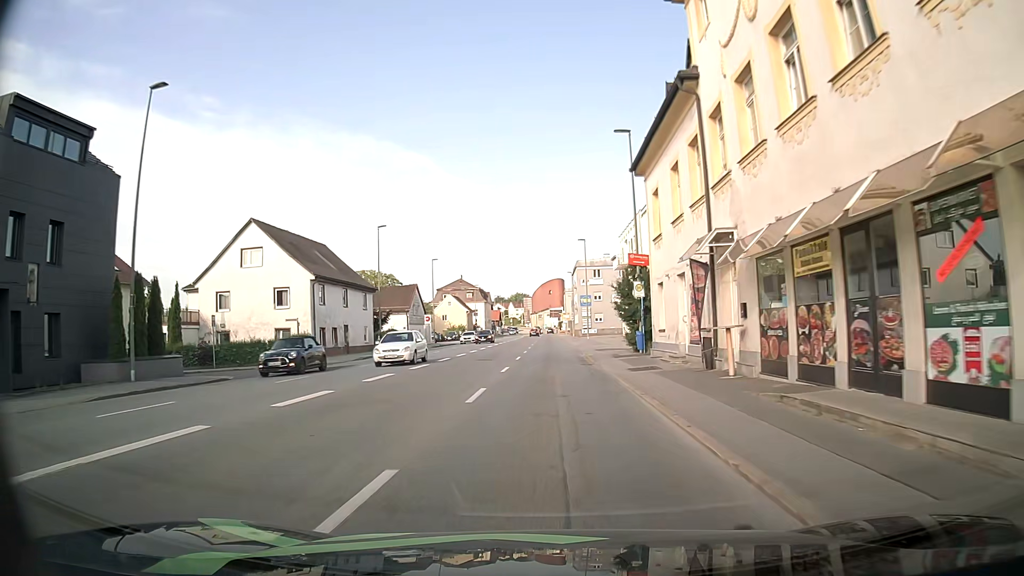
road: tertiary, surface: asphalt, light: Day
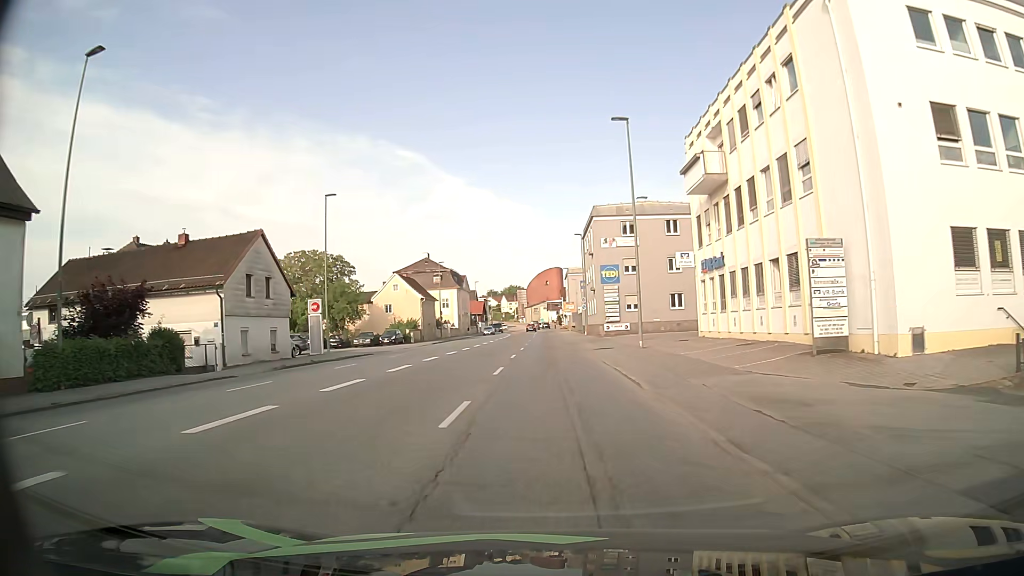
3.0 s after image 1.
(0.0, +39.7) m; +1°
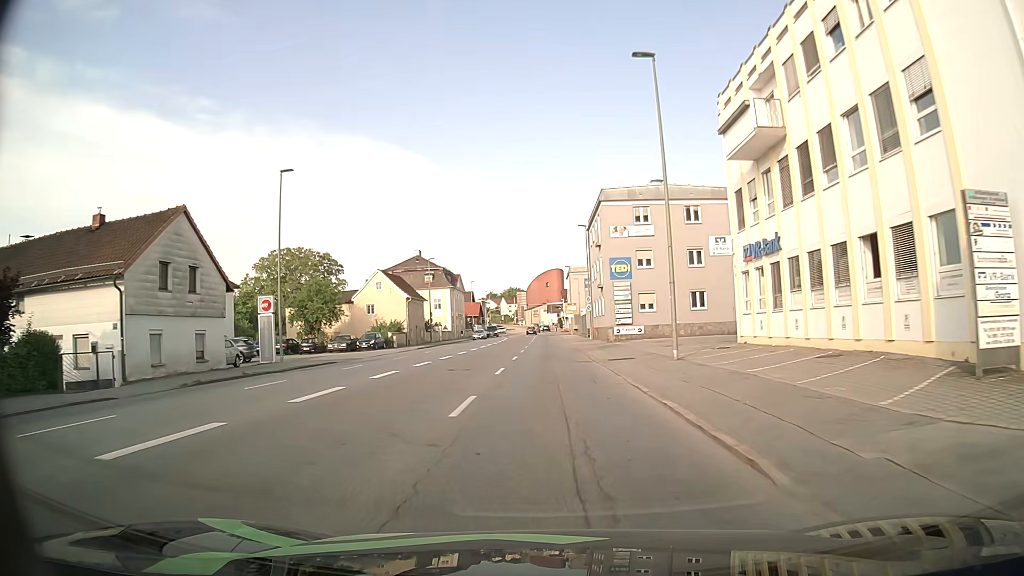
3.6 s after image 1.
(0.0, +7.9) m; 0°
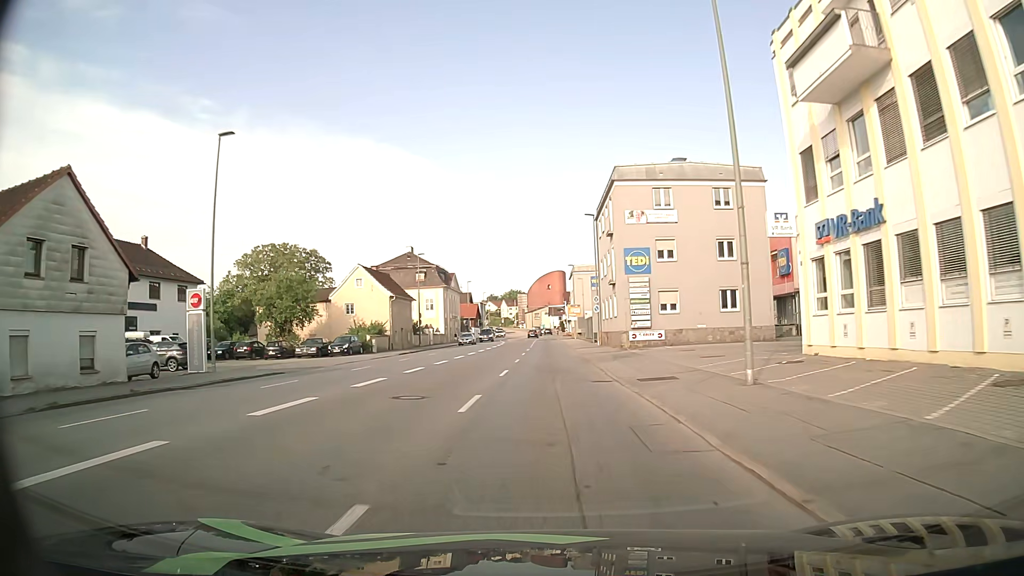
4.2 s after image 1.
(-0.1, +7.9) m; 0°
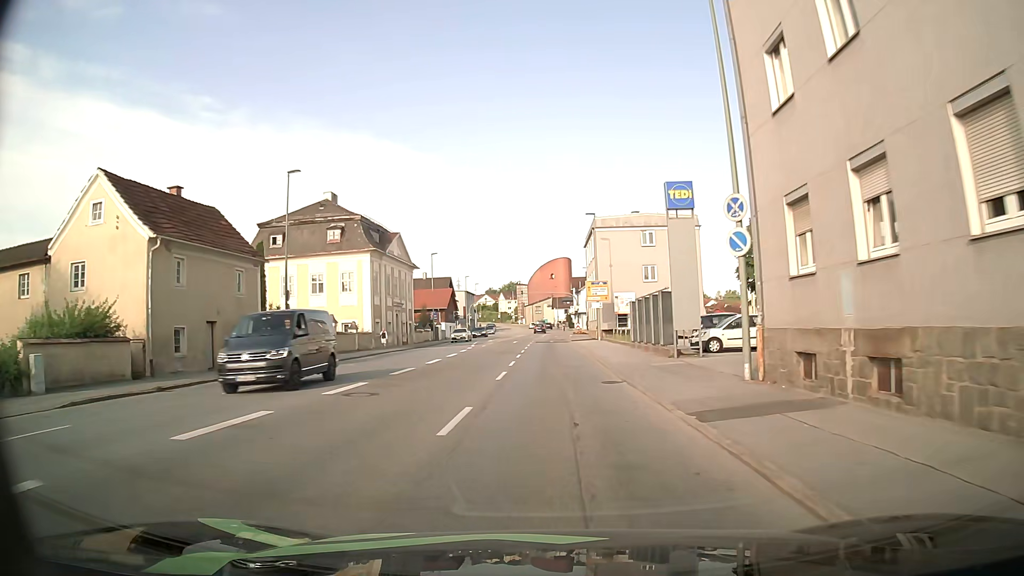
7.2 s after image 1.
(0.0, +38.9) m; 0°
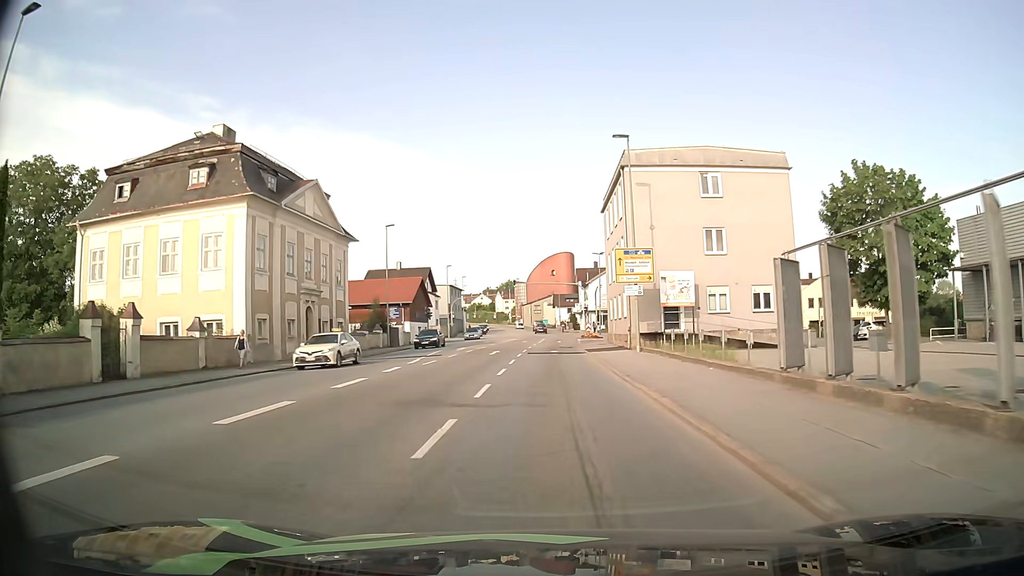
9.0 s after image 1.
(0.0, +22.7) m; 0°
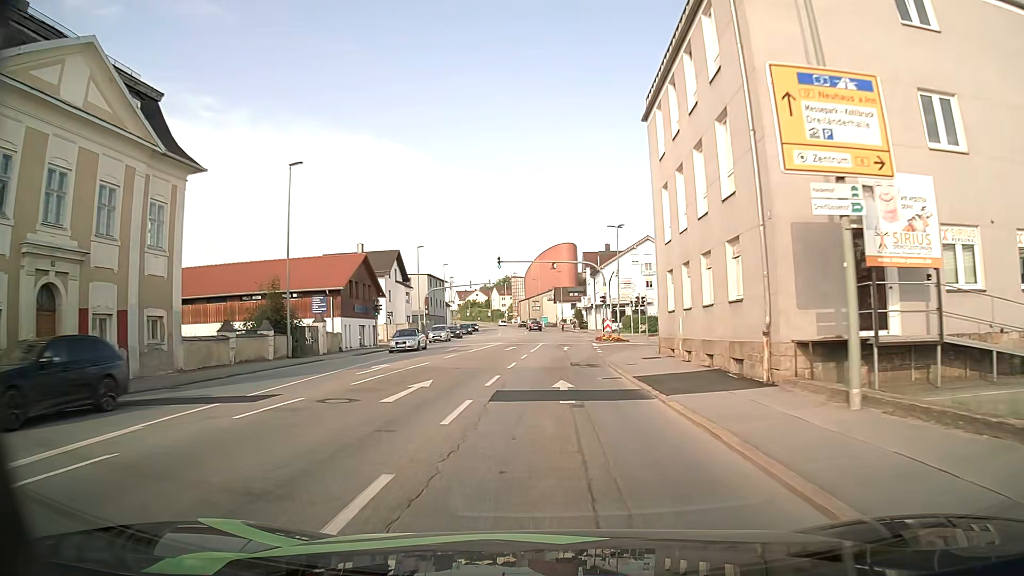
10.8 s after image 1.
(-0.1, +22.1) m; -1°
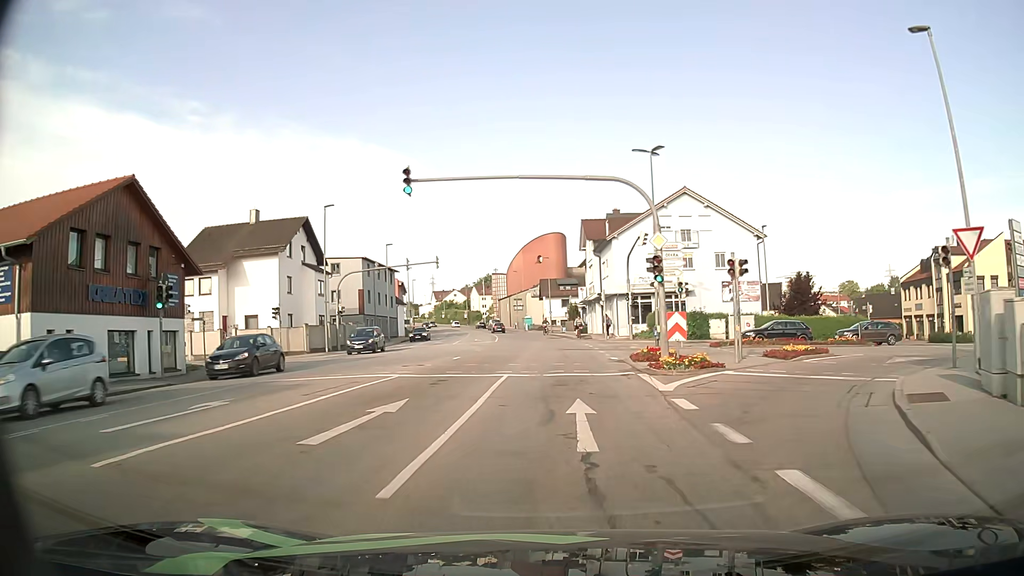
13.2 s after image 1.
(+0.4, +28.2) m; +1°
(0, +10) (0, +20) (0, +30) (+1, +40) (0, +50) (0, +60) (-1, +70) (-2, +80) (-3, +90) (-5, +100) m
